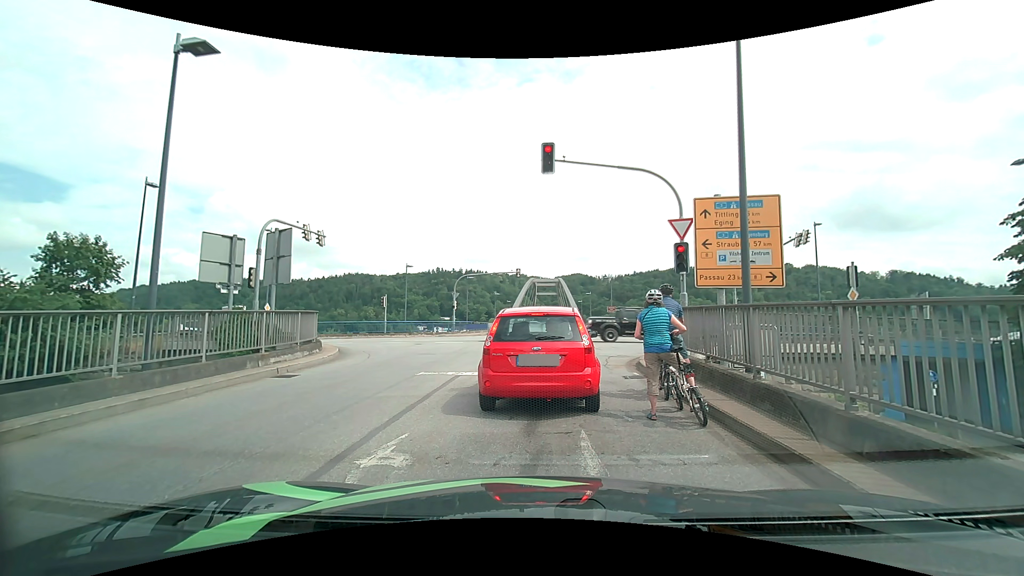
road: tertiary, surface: asphalt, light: Day
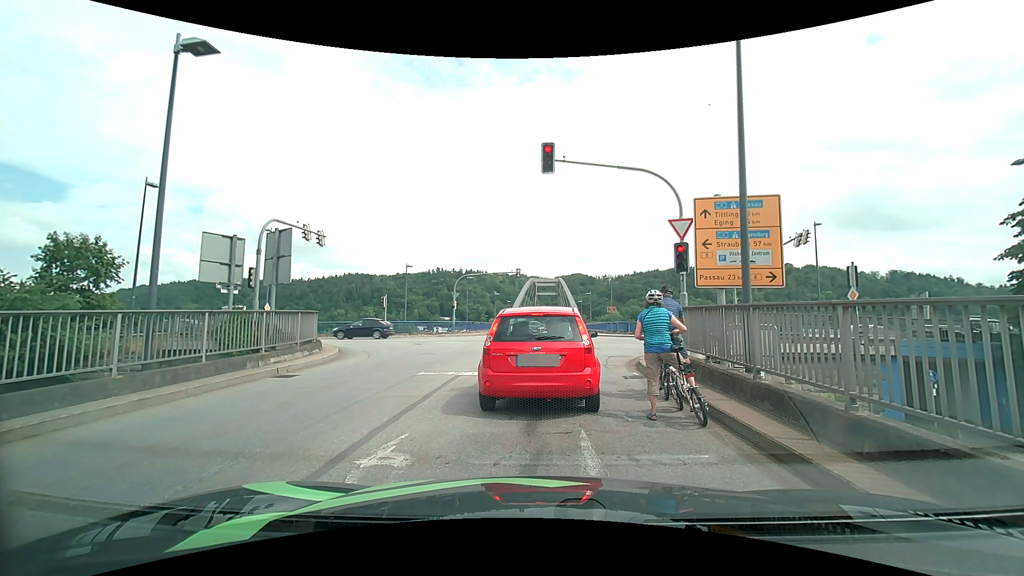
(0.0, 0.0) m; 0°
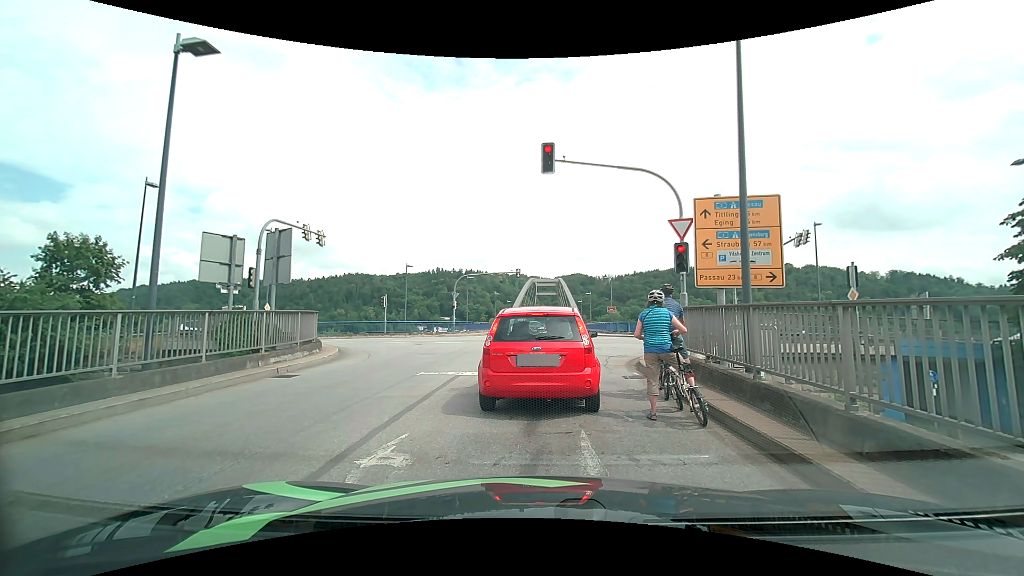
(0.0, 0.0) m; 0°
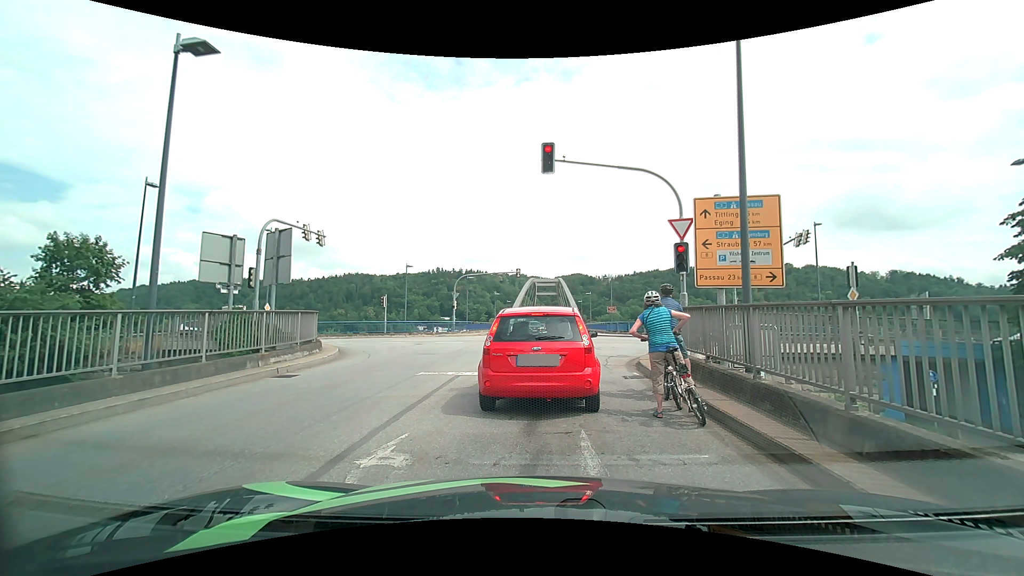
(0.0, 0.0) m; 0°
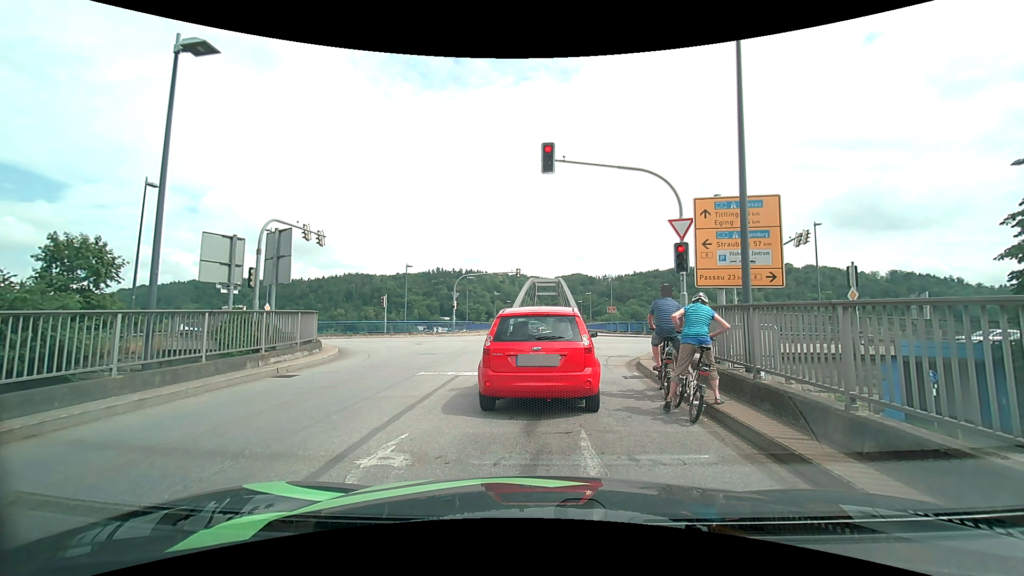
(0.0, 0.0) m; 0°
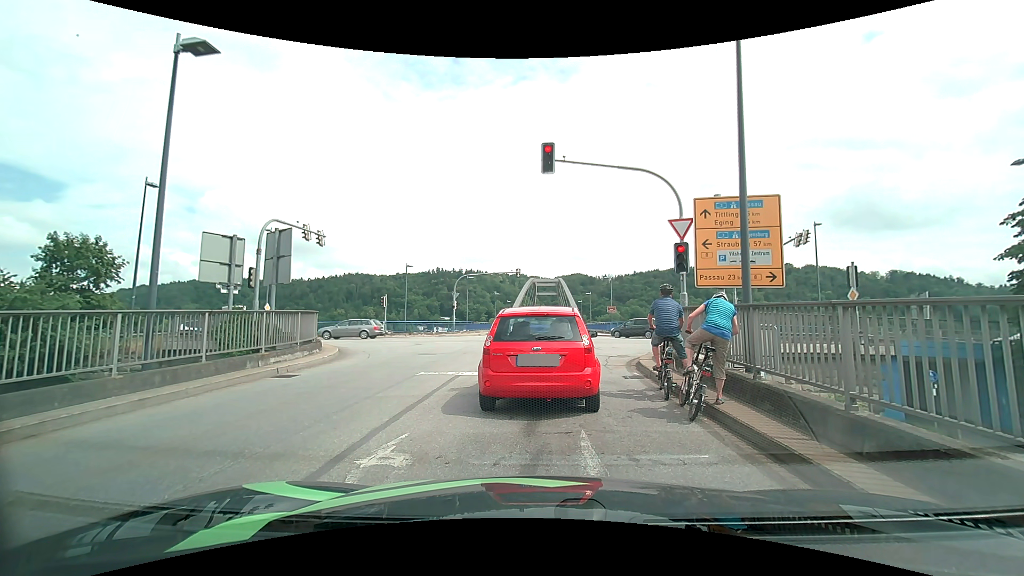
(0.0, 0.0) m; 0°
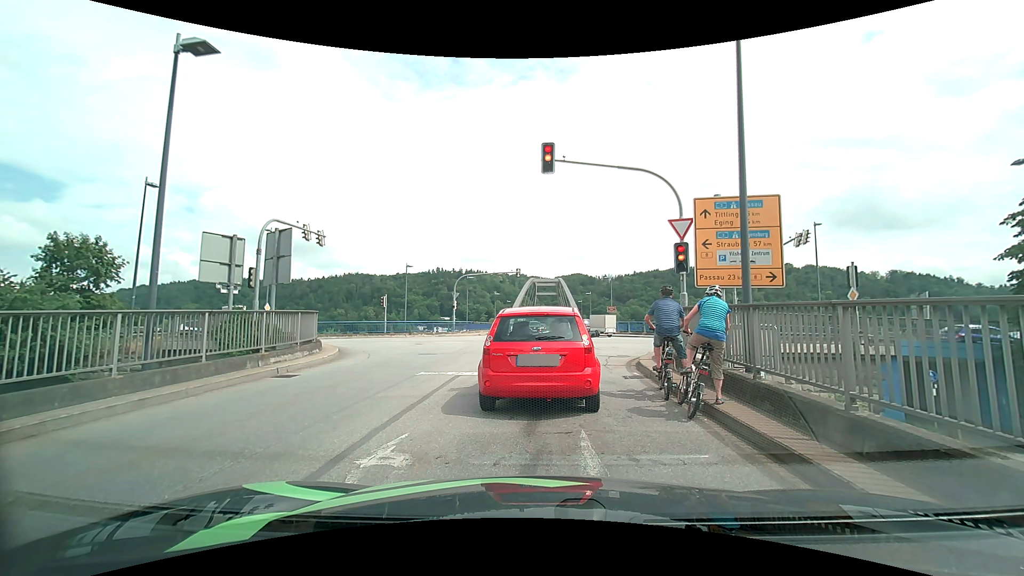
(0.0, 0.0) m; 0°
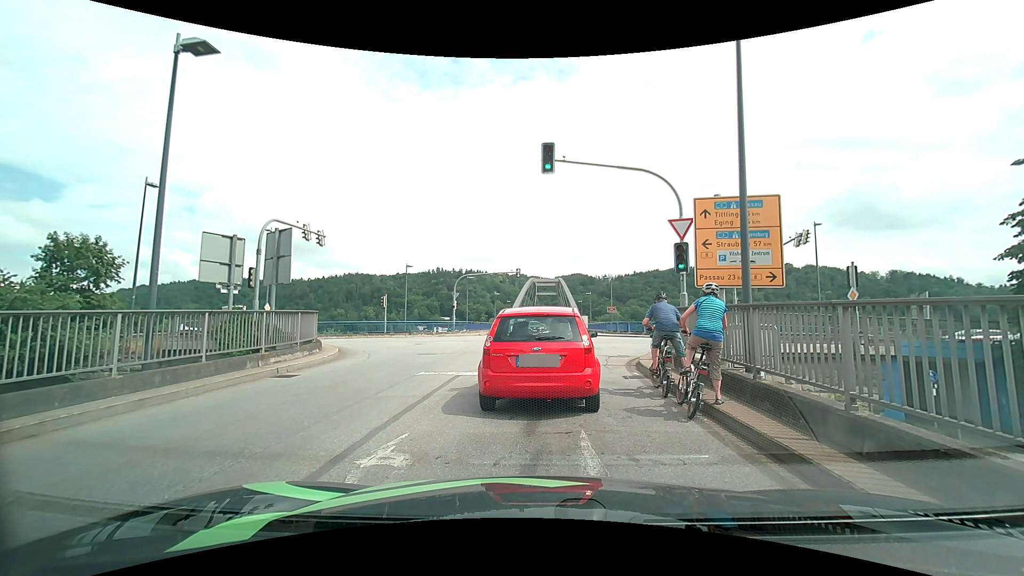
(0.0, 0.0) m; 0°
(0, +10) (0, +20) (+6, +28) (+16, +30) (+26, +30) (+36, +30) (+46, +30) (+56, +30) (+66, +30) (+76, +29) m
